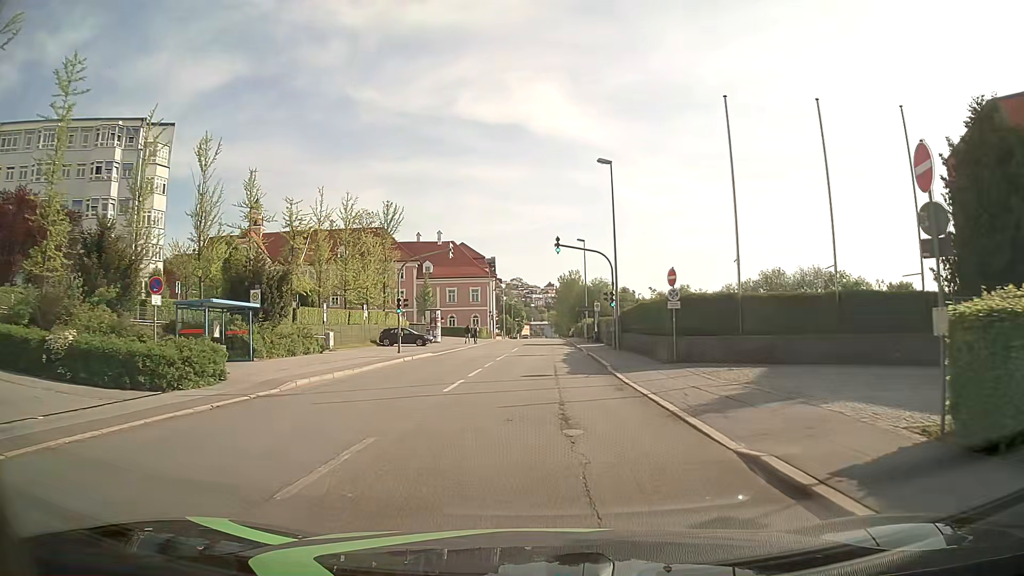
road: tertiary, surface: asphalt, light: Day
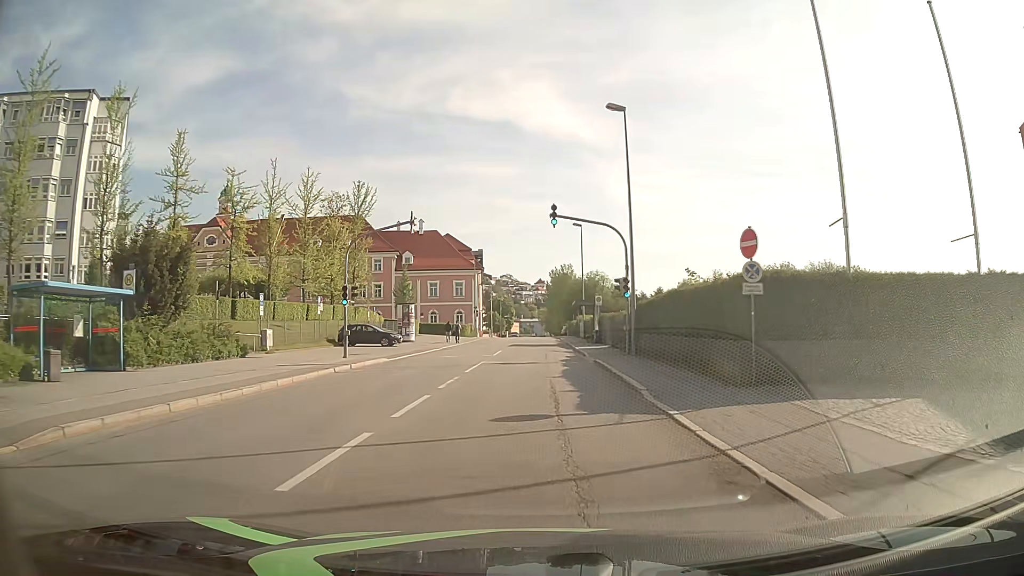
(+0.1, +8.9) m; +1°
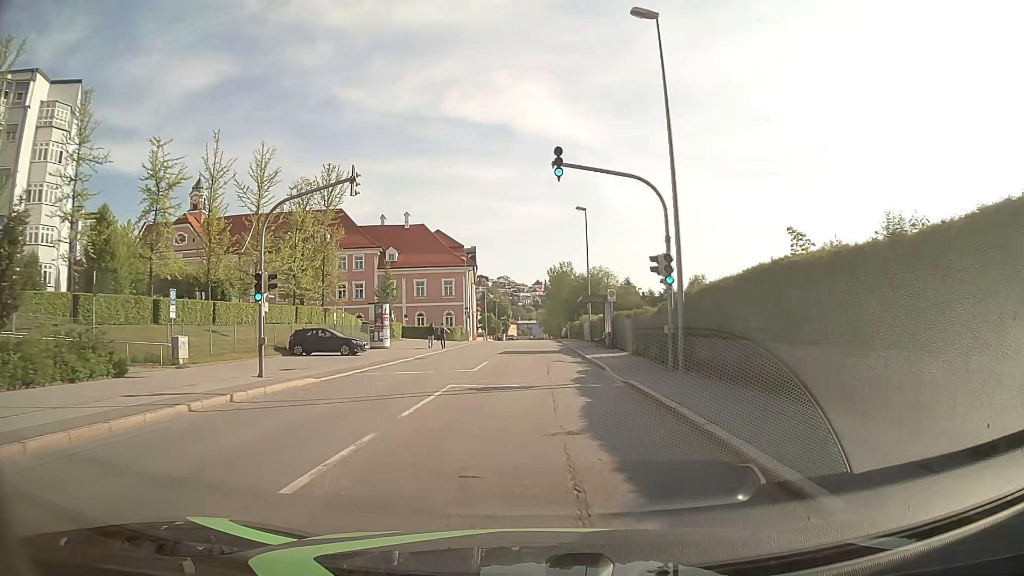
(0.0, +9.0) m; 0°
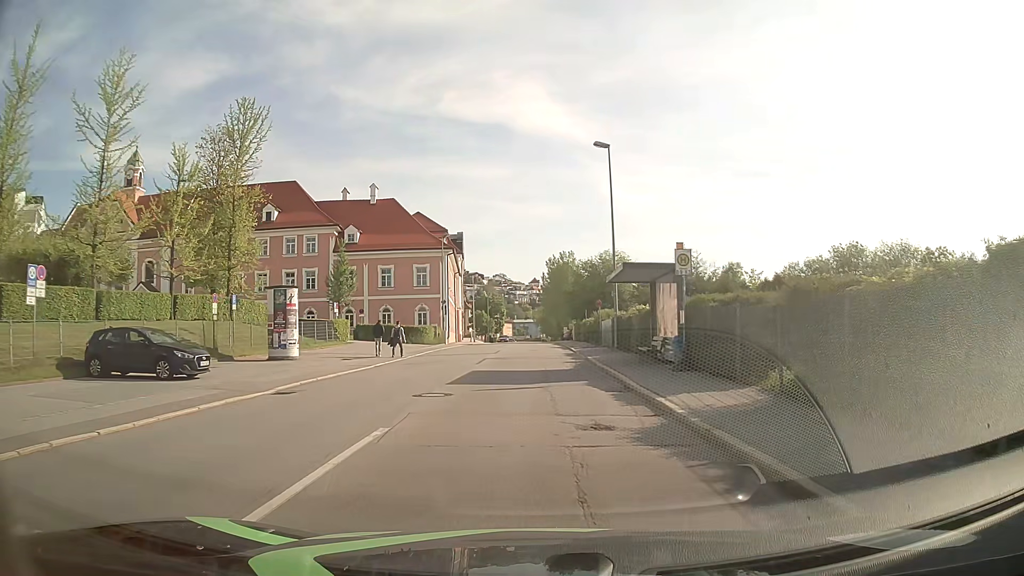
(0.0, +18.1) m; 0°
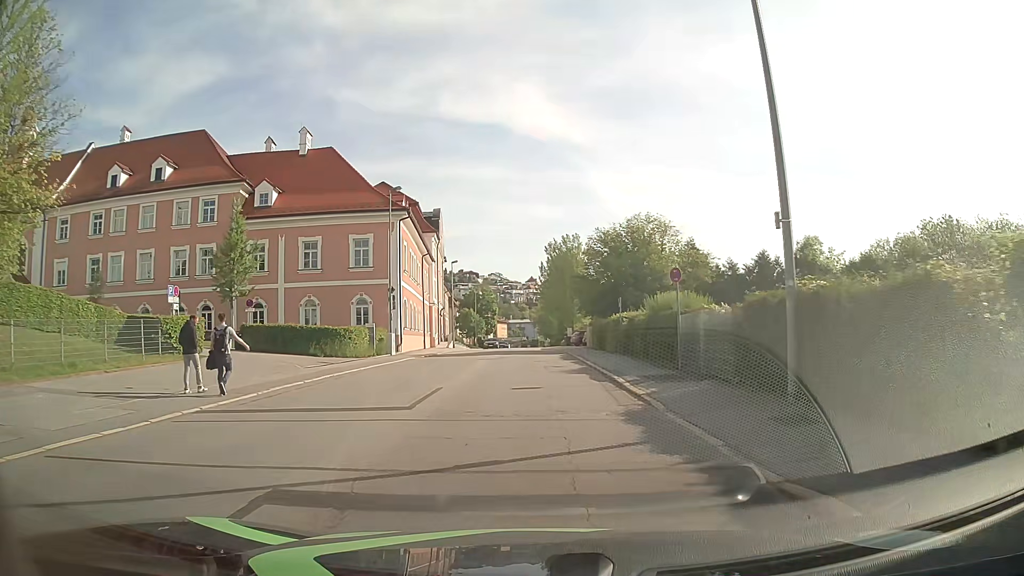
(0.0, +22.6) m; 0°
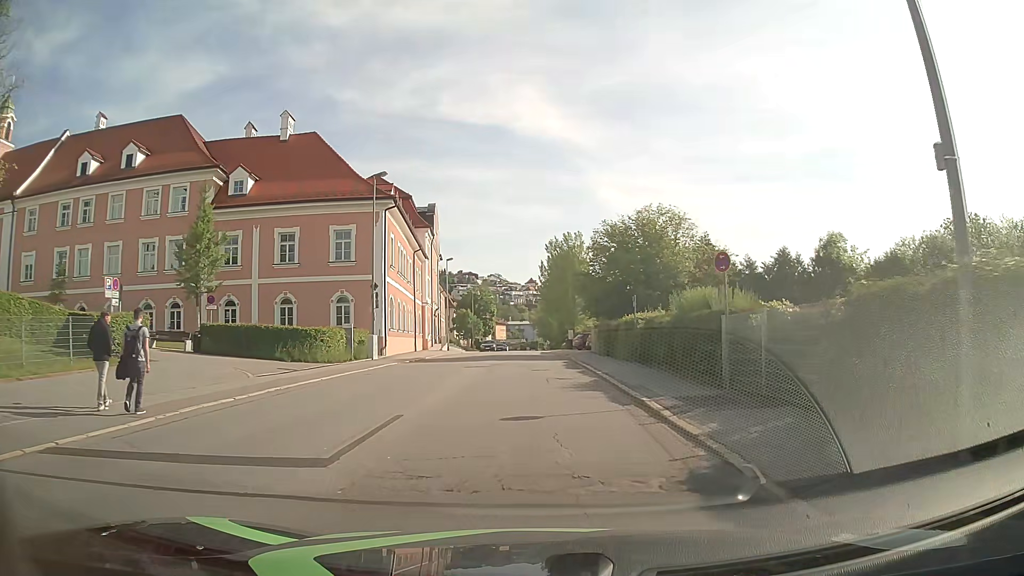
(0.0, +4.5) m; 0°
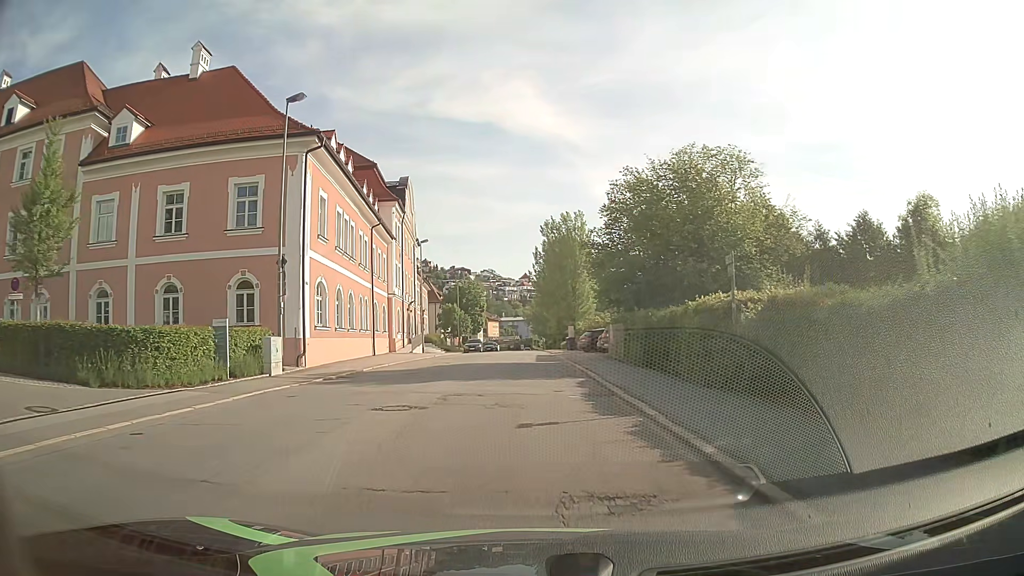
(0.0, +13.5) m; 0°
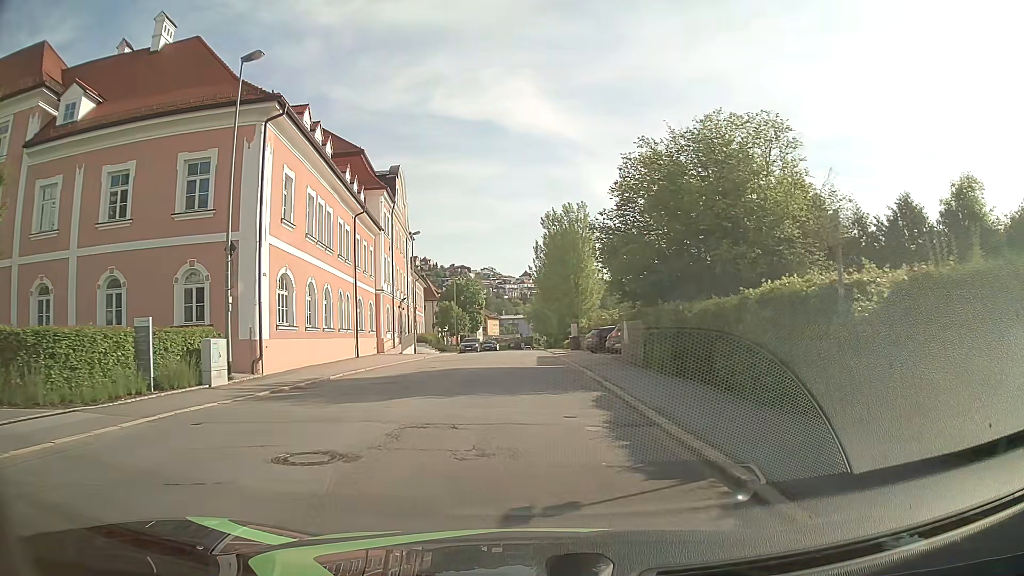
(0.0, +4.5) m; 0°
(0, +10) (0, +20) (0, +30) (-1, +40) (-1, +50) (-1, +60) (-1, +70) (-2, +80) (-2, +90) (-2, +100) m
